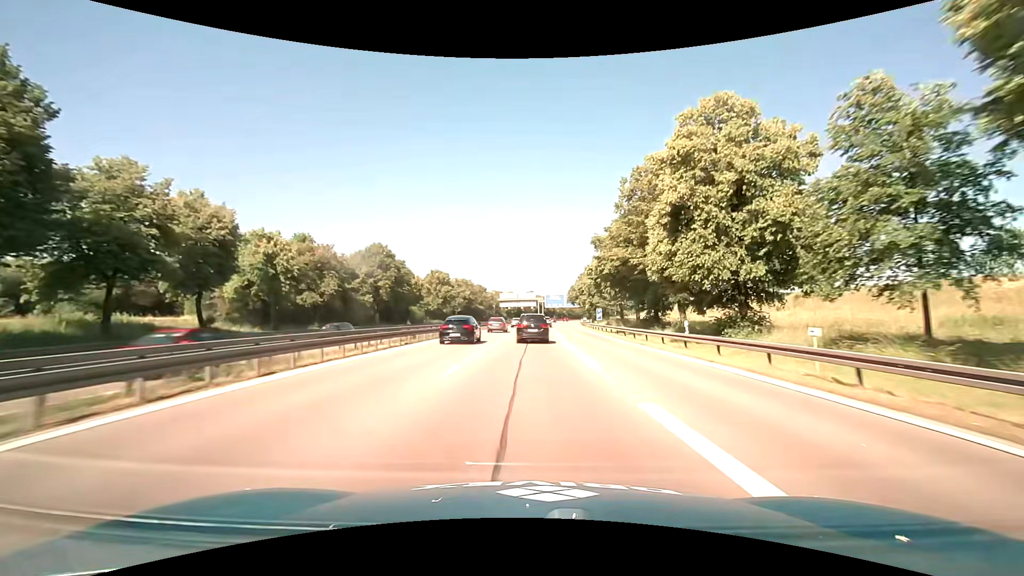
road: motorway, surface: asphalt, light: Day
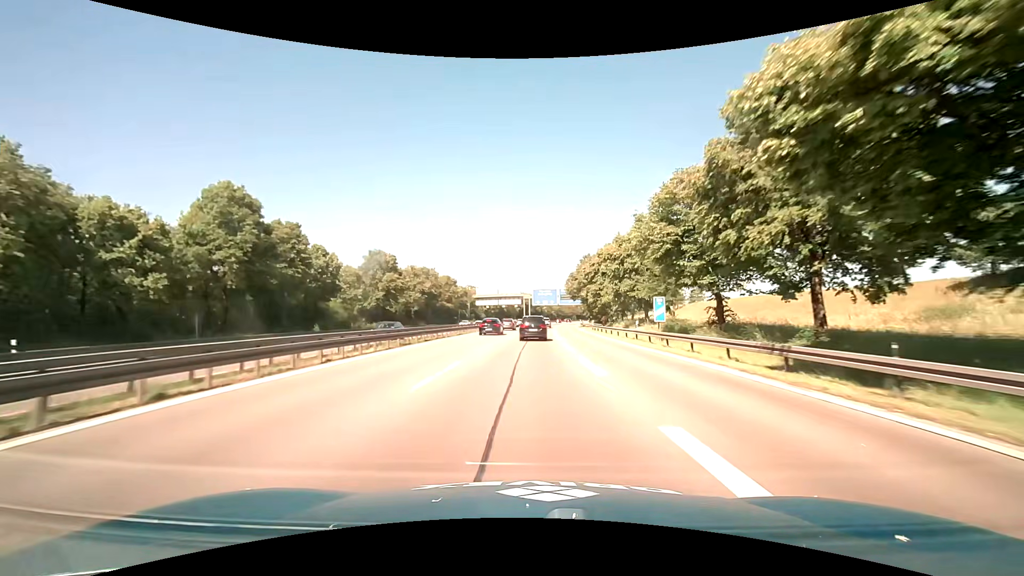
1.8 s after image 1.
(+0.8, +37.8) m; +2°
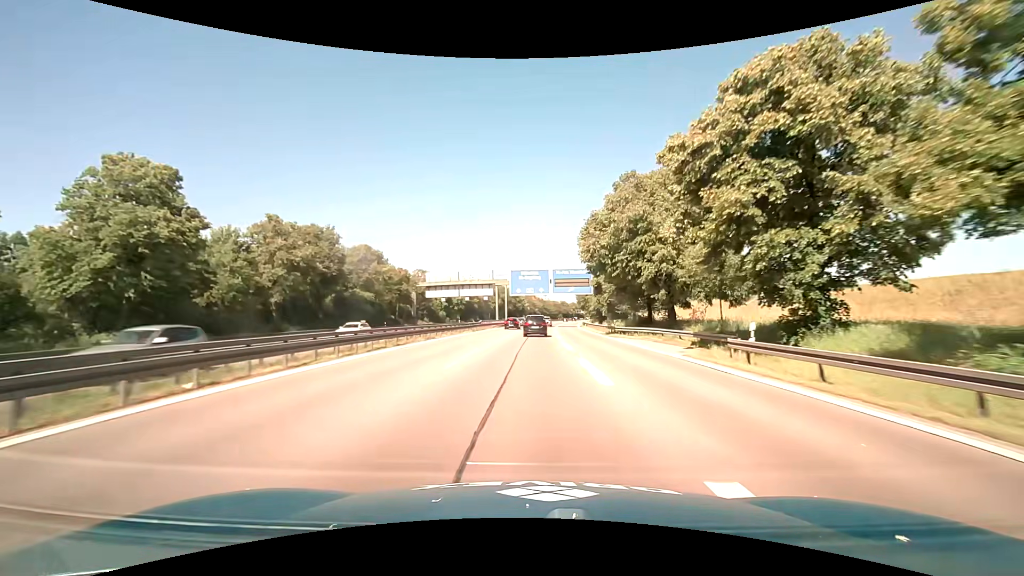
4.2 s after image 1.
(+1.2, +50.2) m; +2°
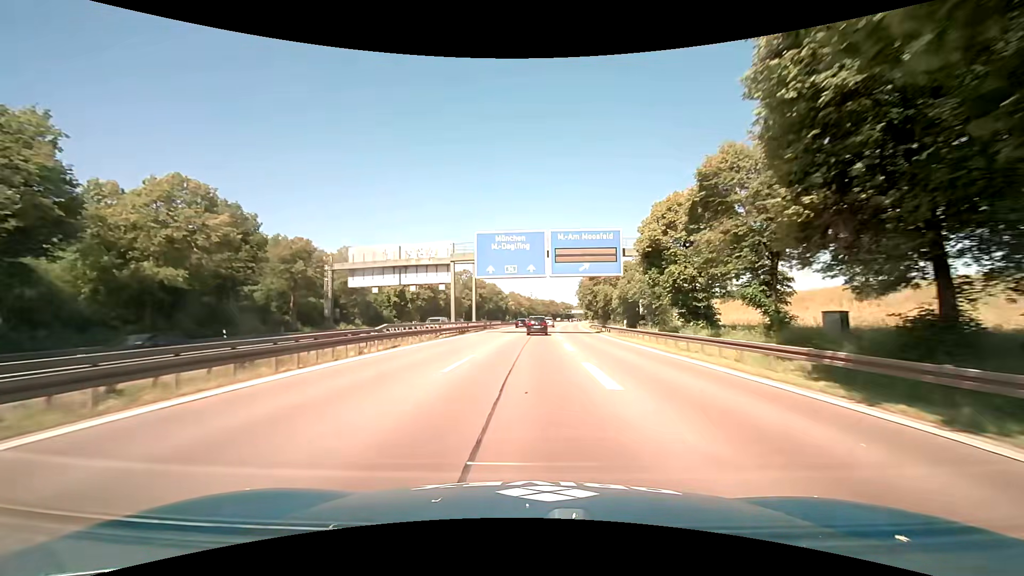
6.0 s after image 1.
(+0.7, +36.6) m; +2°
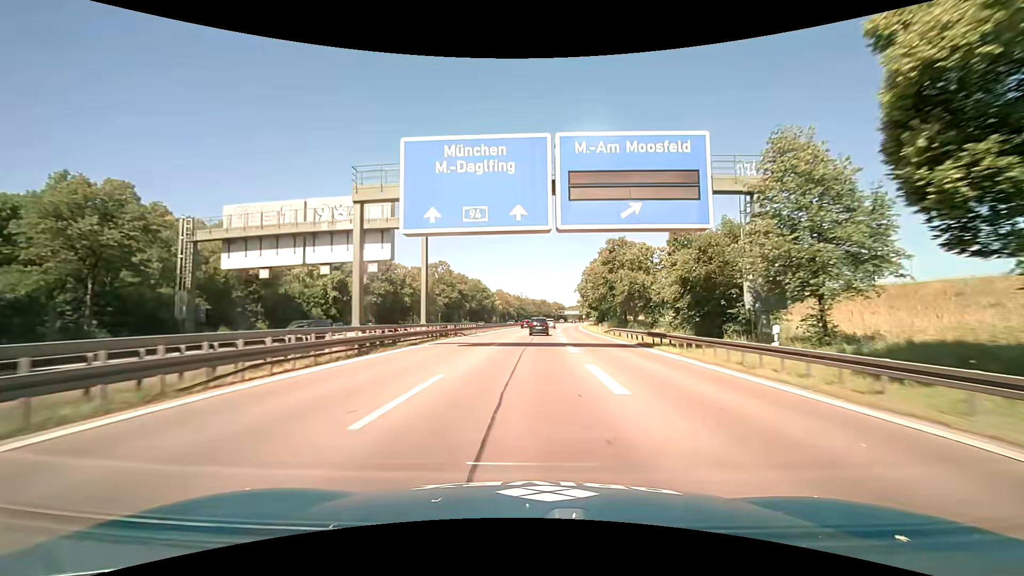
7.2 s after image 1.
(+0.2, +24.7) m; +1°
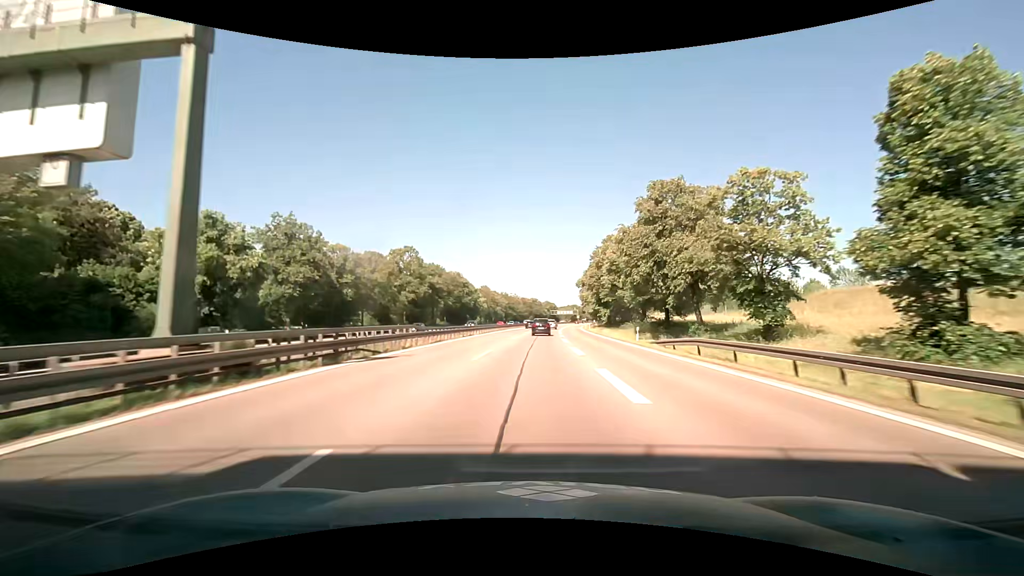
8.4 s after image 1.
(+0.4, +25.1) m; +2°
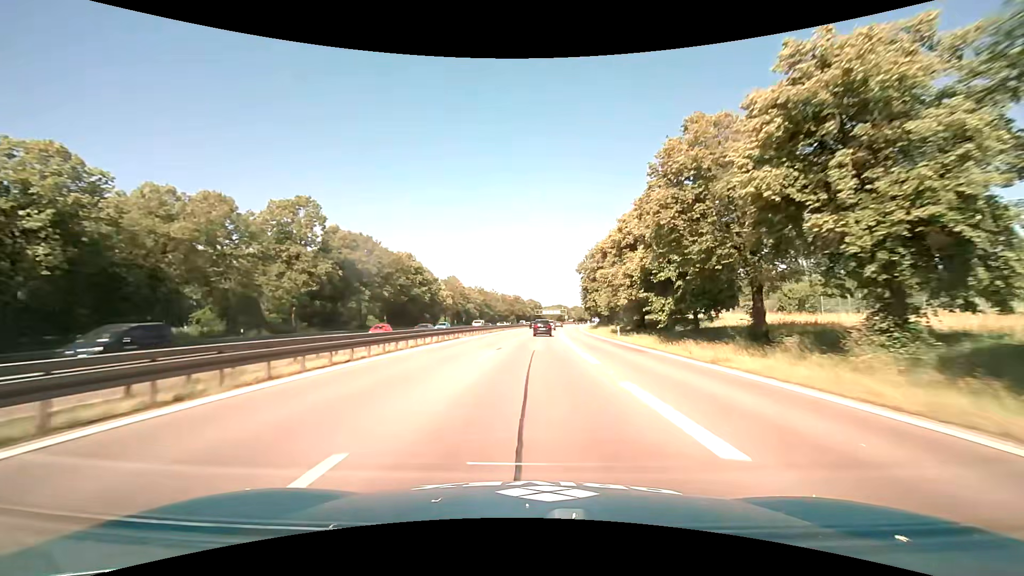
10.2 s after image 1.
(+0.5, +39.1) m; +2°
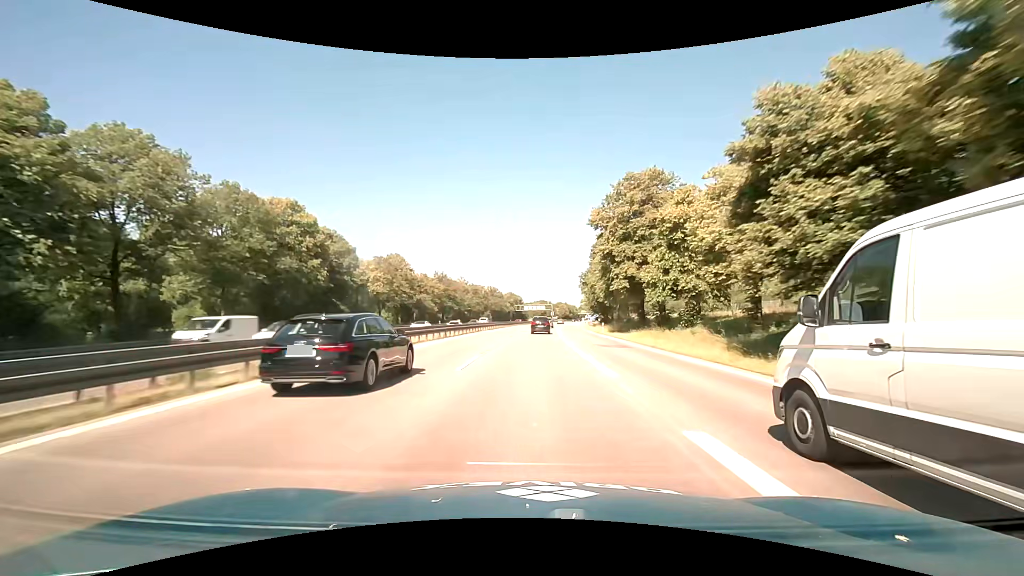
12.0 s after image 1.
(+0.9, +40.8) m; +2°
(0, +10) (0, +20) (0, +30) (+1, +40) (+1, +50) (+2, +60) (+2, +70) (+3, +80) (+3, +90) (+4, +100) m
